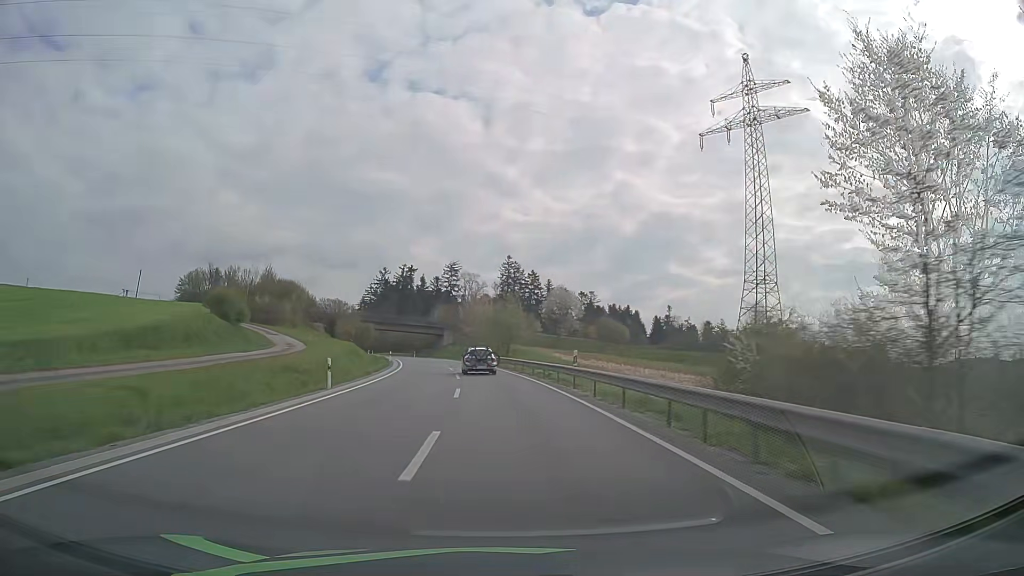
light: Day
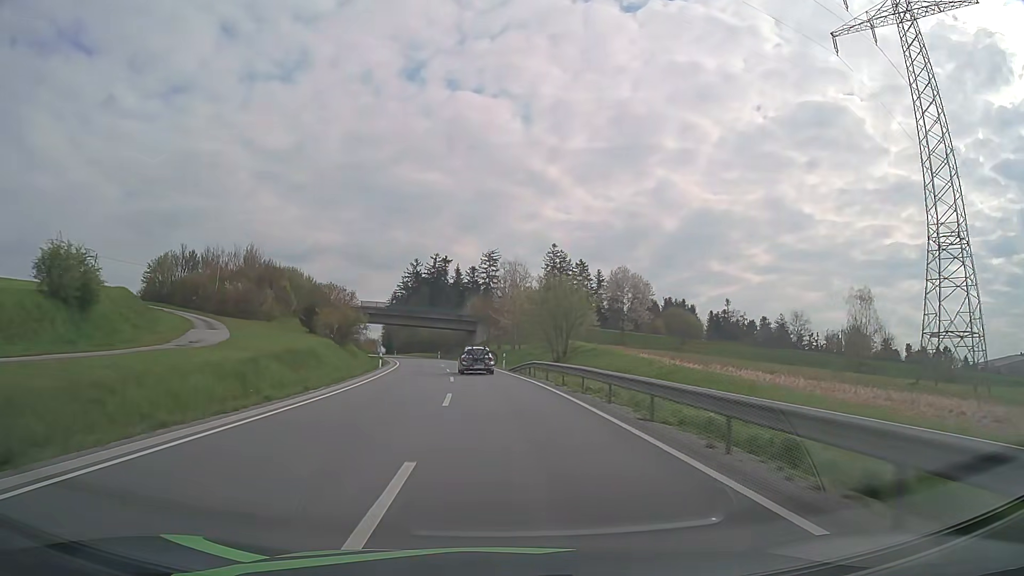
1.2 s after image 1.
(-1.0, +27.2) m; -4°
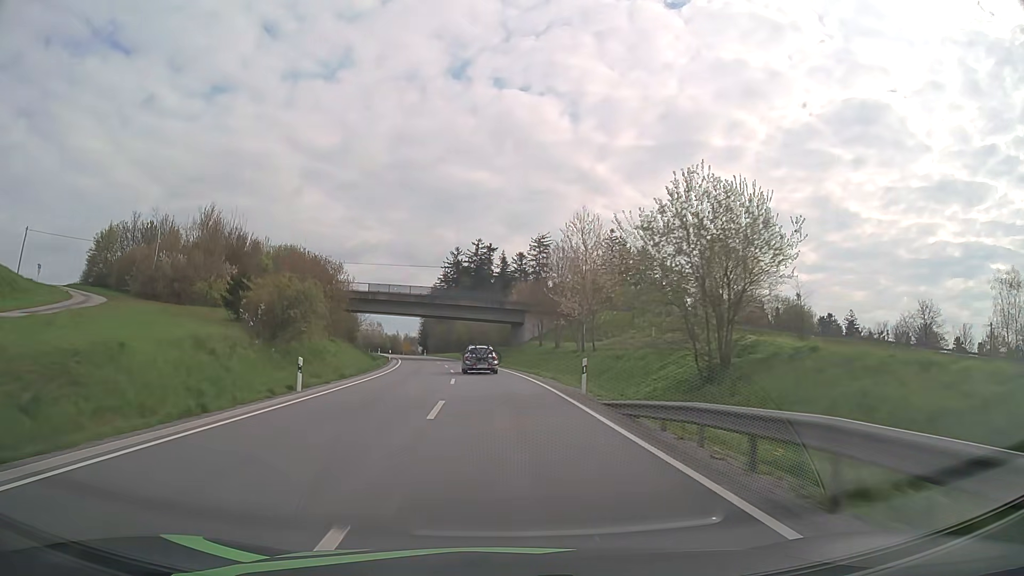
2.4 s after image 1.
(-0.9, +27.3) m; -4°
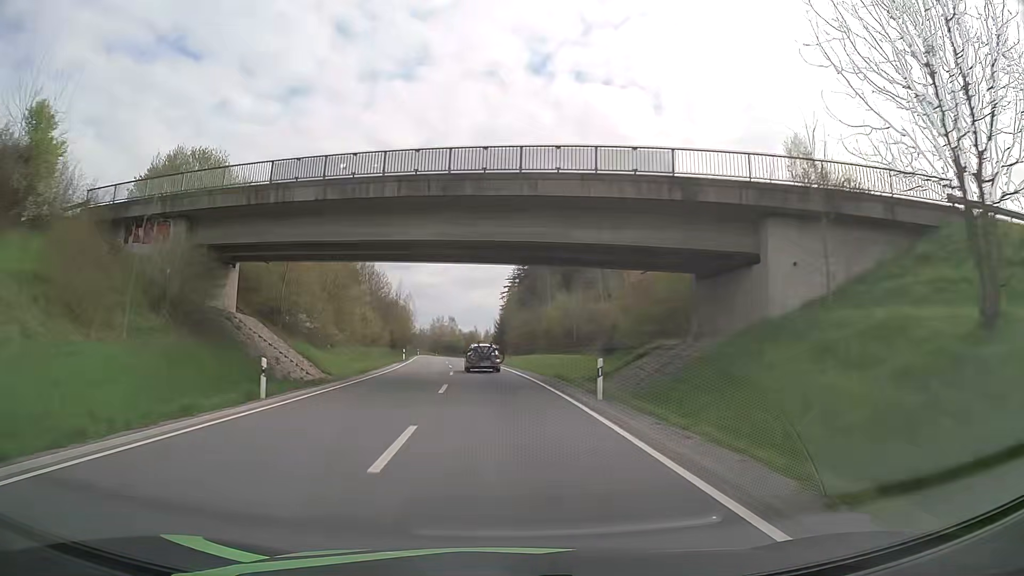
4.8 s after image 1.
(-3.5, +53.7) m; -7°
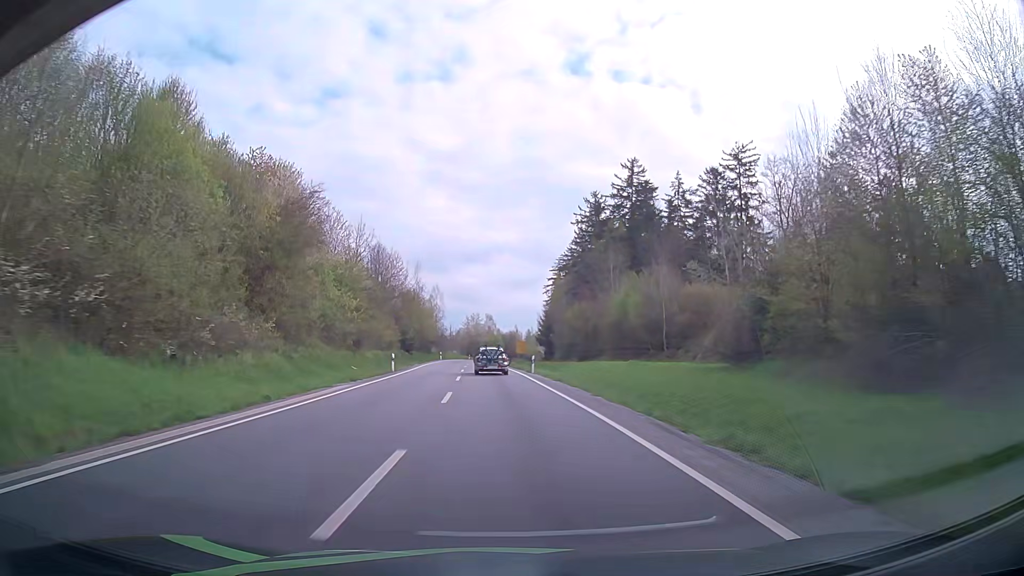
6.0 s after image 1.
(-1.1, +26.5) m; -4°
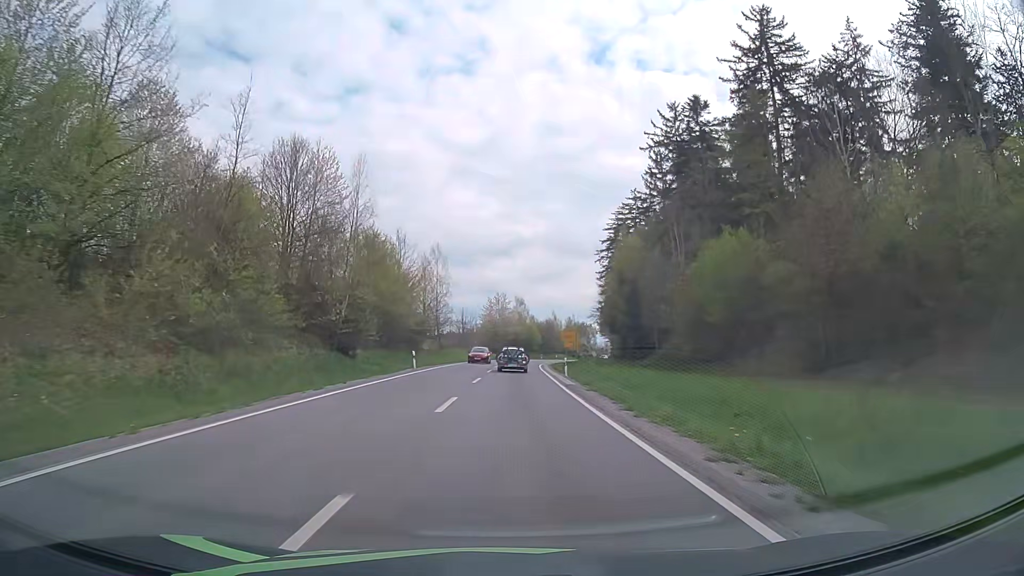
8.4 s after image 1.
(-1.6, +51.1) m; -3°
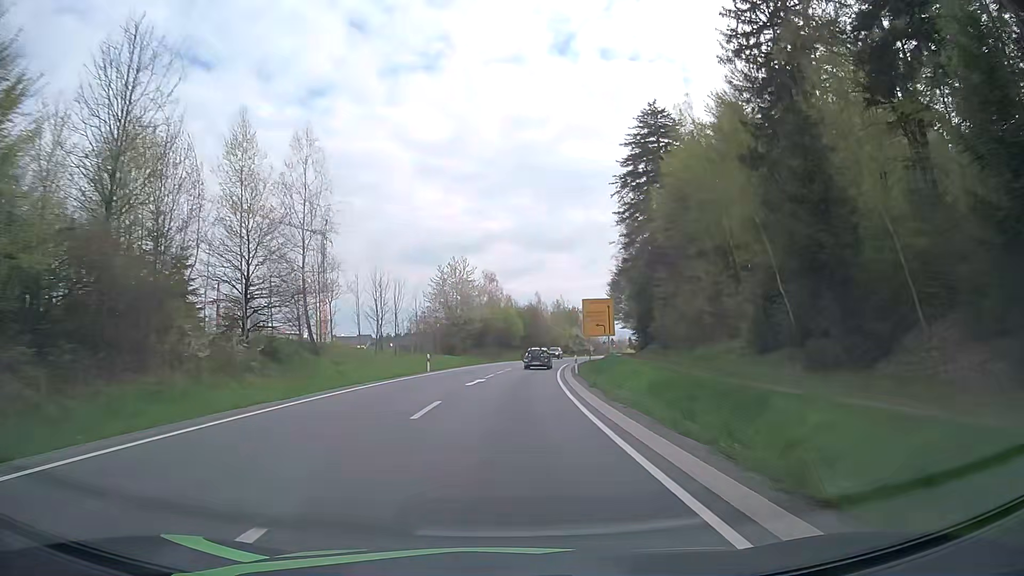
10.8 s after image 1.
(+1.0, +49.4) m; +2°
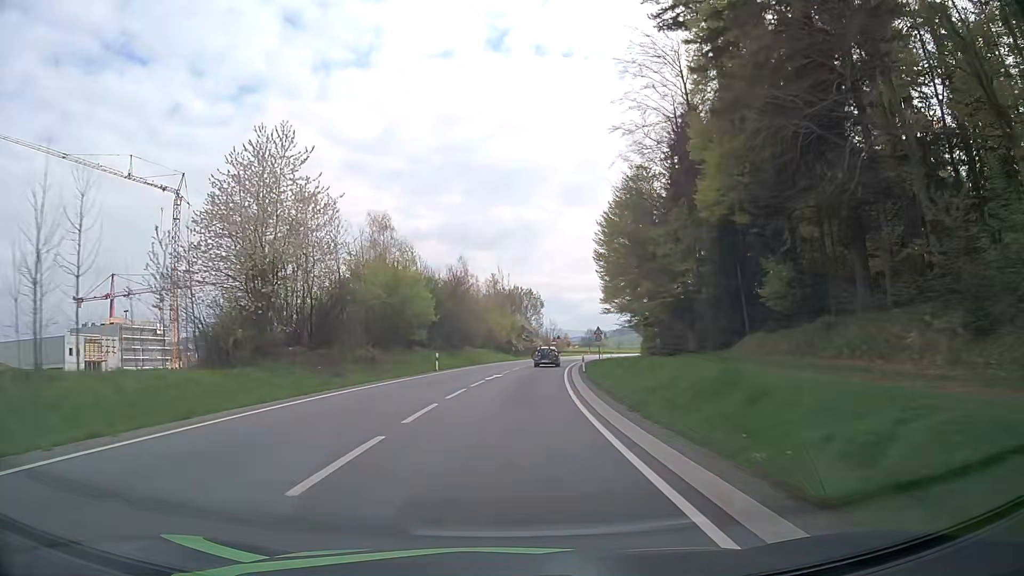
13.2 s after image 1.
(+2.4, +49.2) m; +6°
(0, +10) (0, +20) (+1, +30) (+2, +40) (+3, +50) (+4, +60) (+6, +70) (+7, +80) (+9, +89) (+12, +99) m
